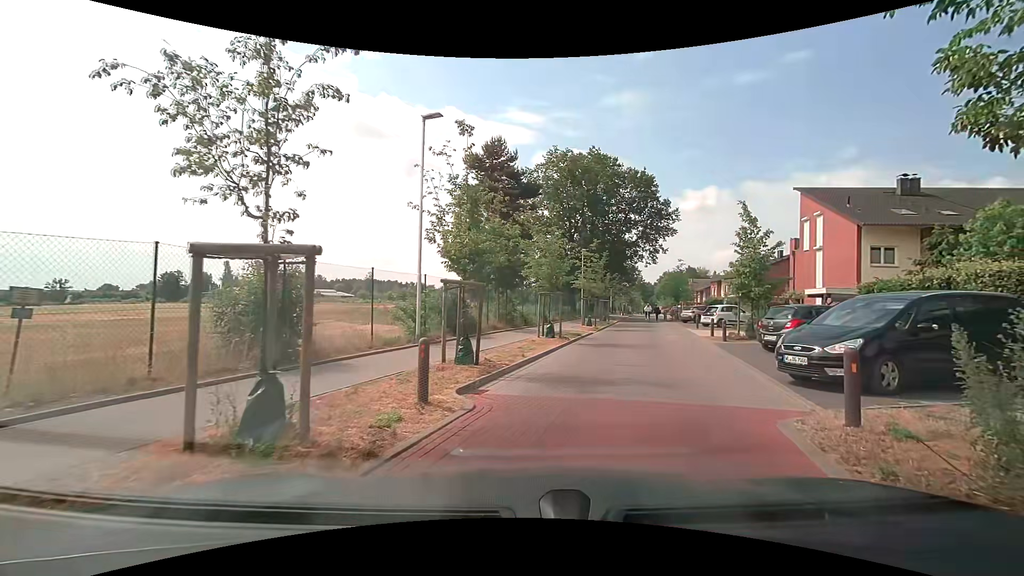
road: residential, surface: paving_stones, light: Day
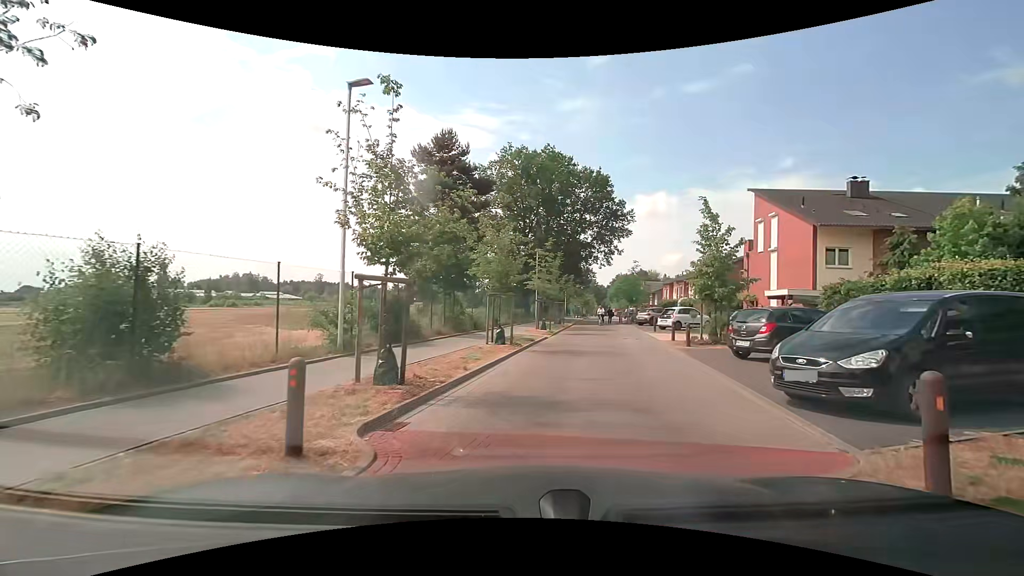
(+0.1, +2.2) m; +5°
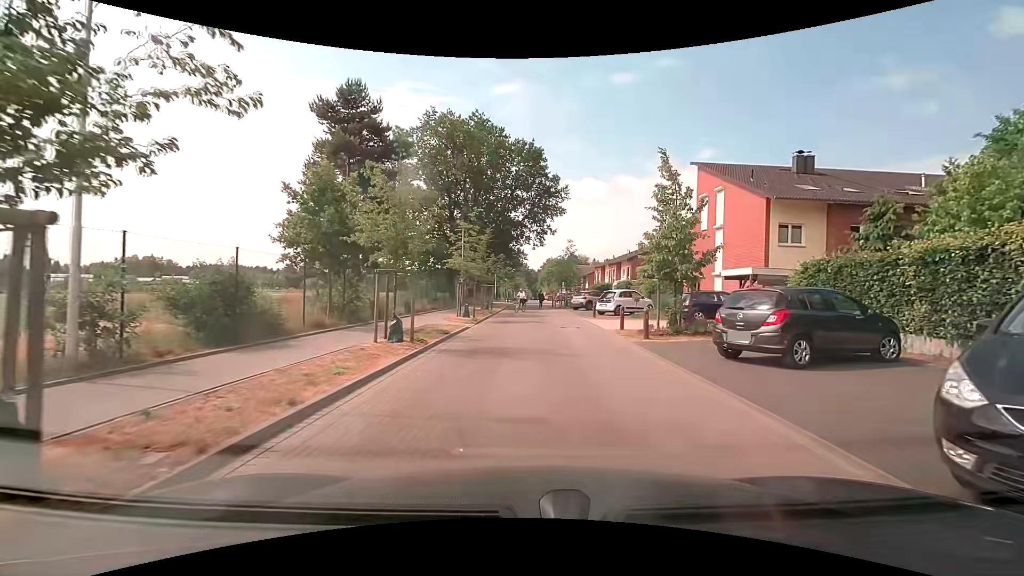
(+0.4, +4.9) m; +9°
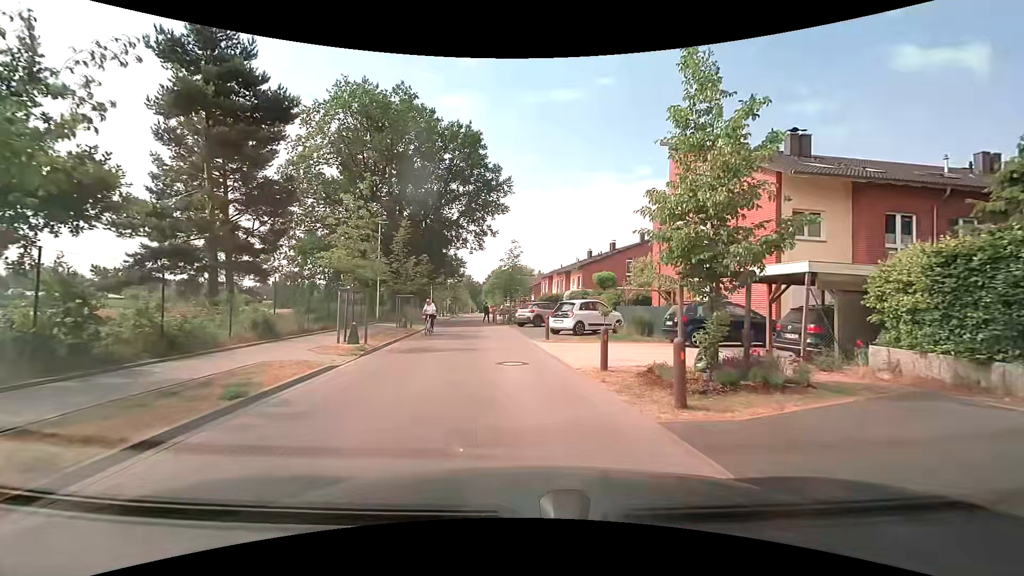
(+0.6, +8.4) m; +6°
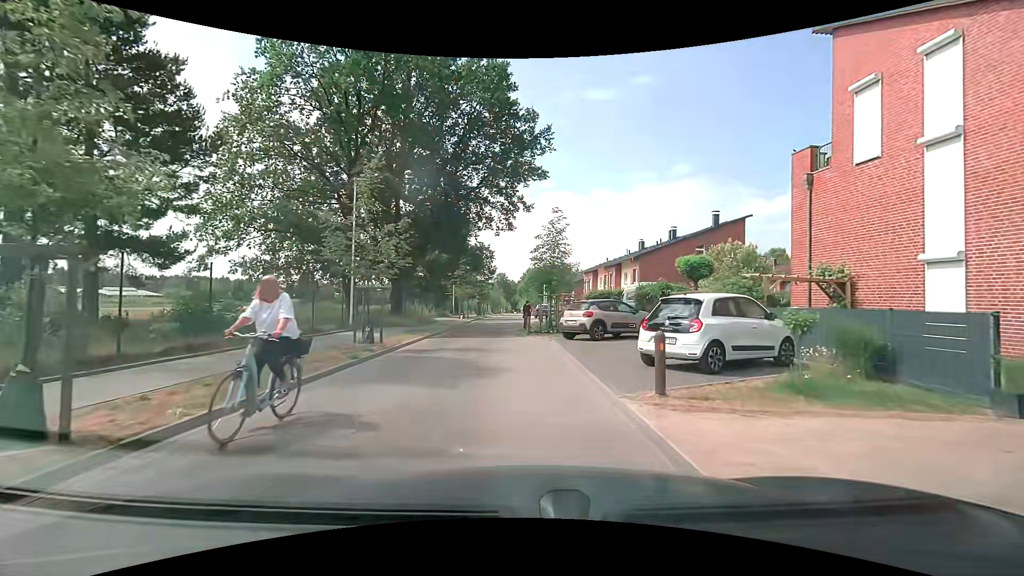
(-0.4, +11.8) m; -3°
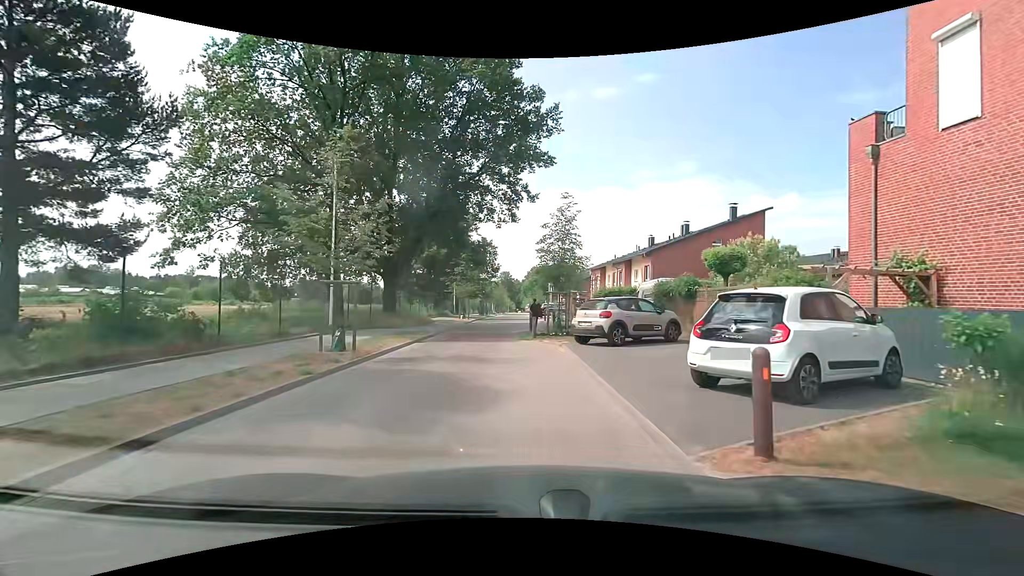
(-0.1, +2.9) m; -1°
